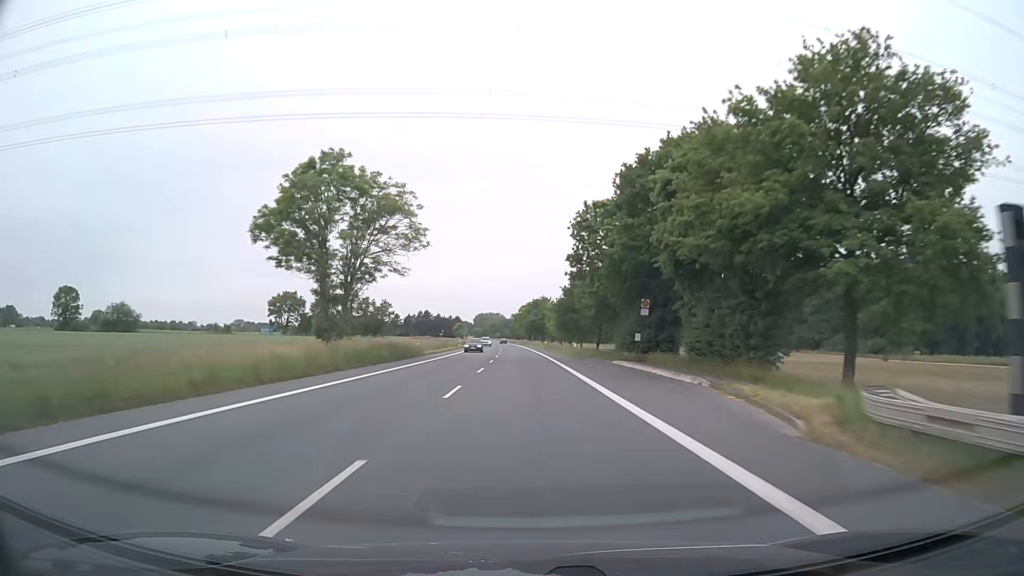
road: primary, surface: asphalt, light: Day
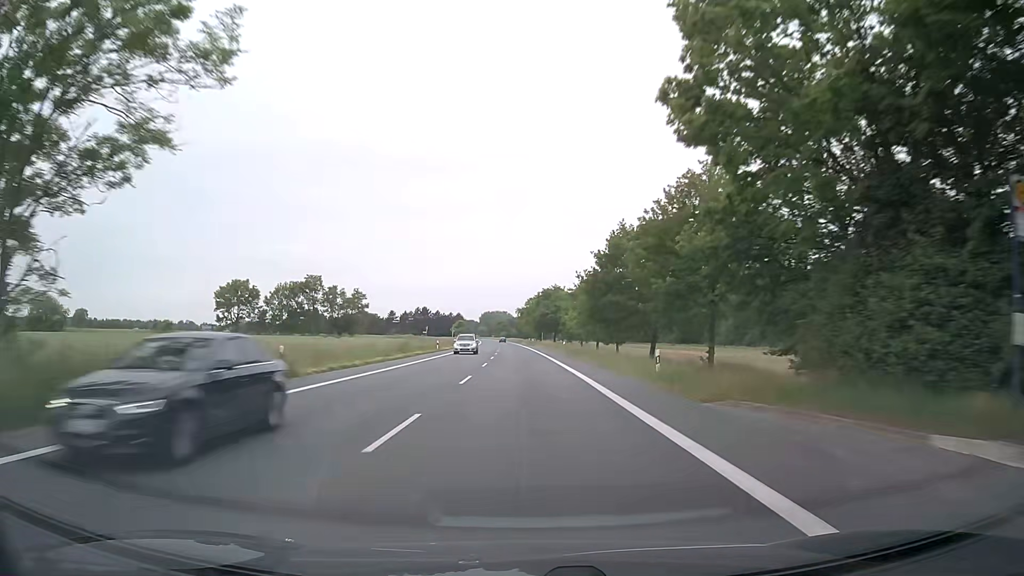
(-0.2, +31.6) m; 0°
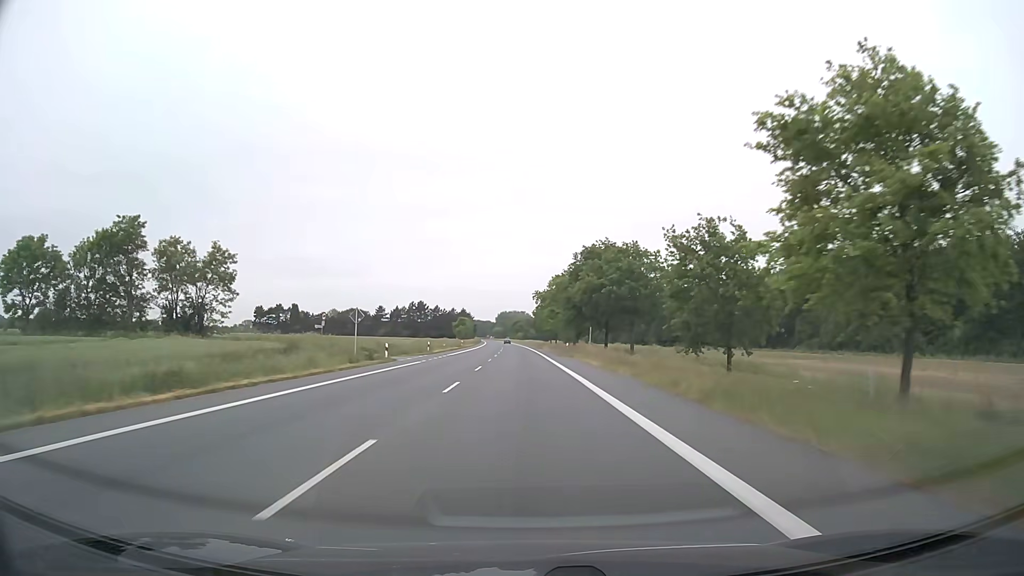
(-1.1, +63.3) m; -2°
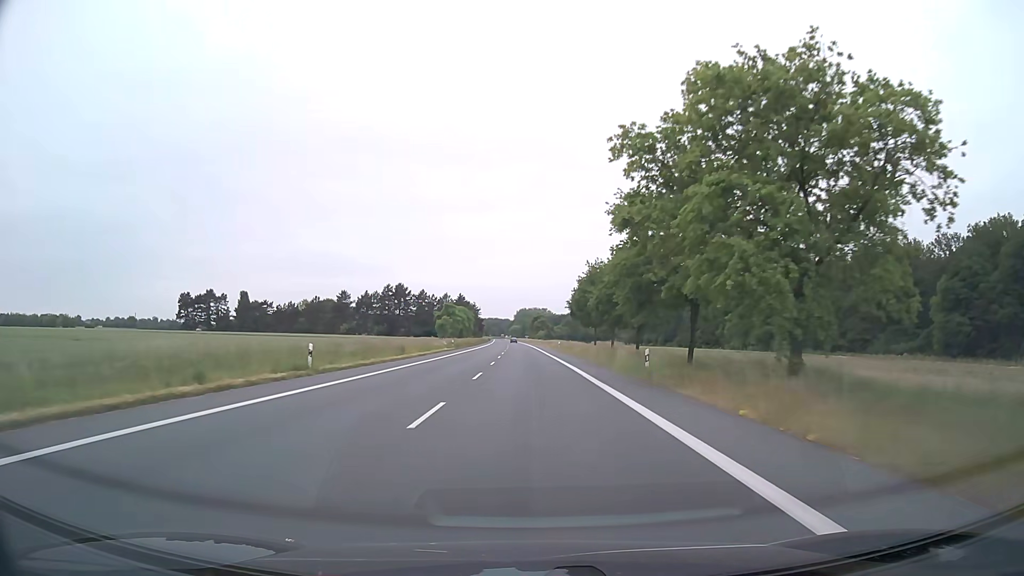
(-1.4, +79.1) m; -2°
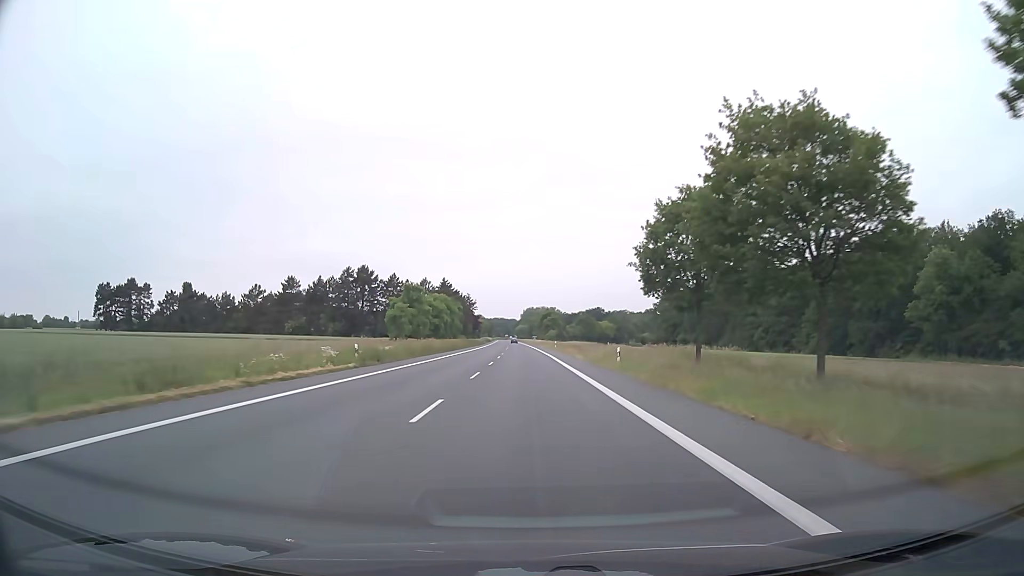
(-0.3, +47.4) m; -1°
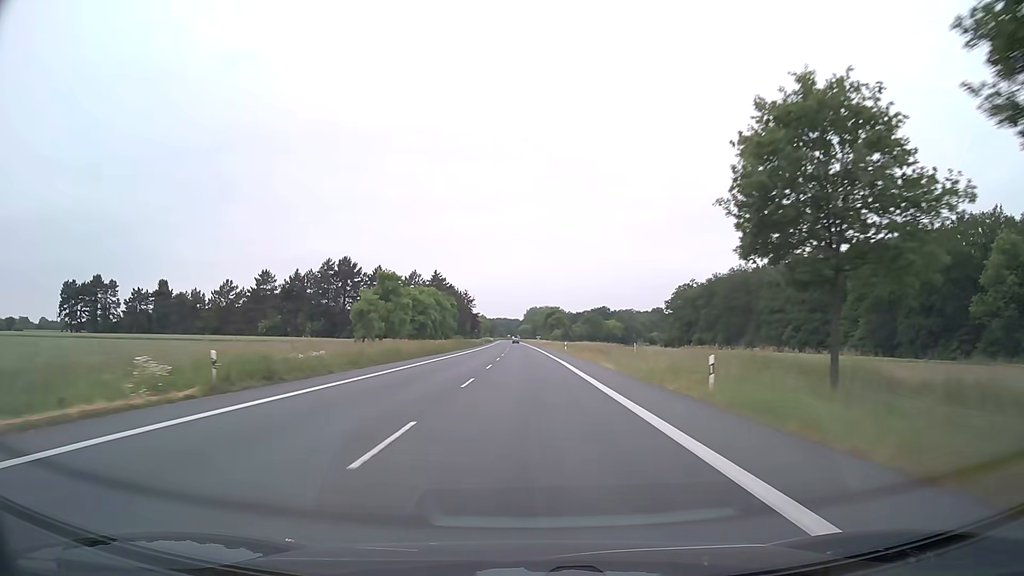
(-0.1, +15.8) m; 0°
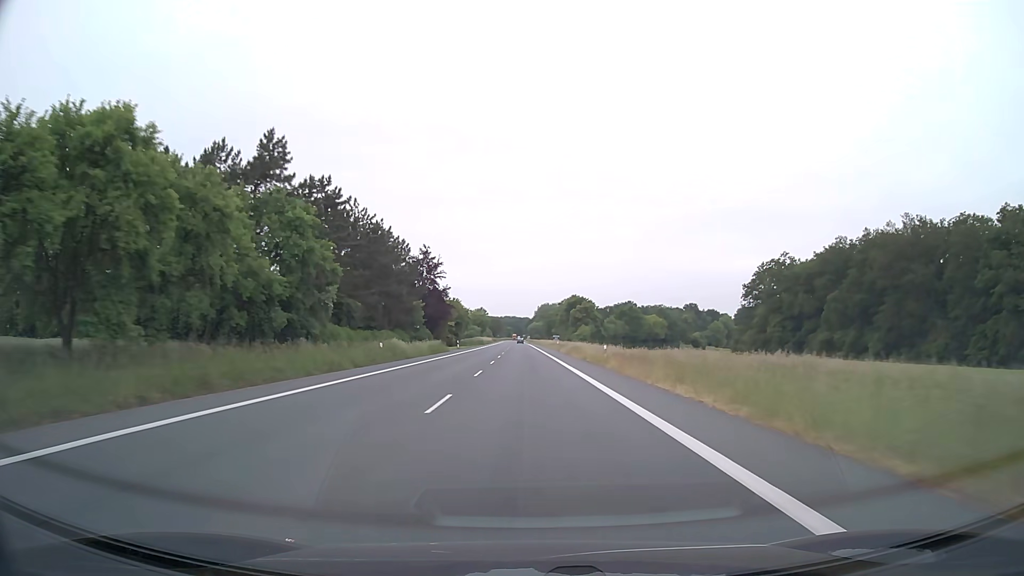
(-0.8, +79.0) m; -1°
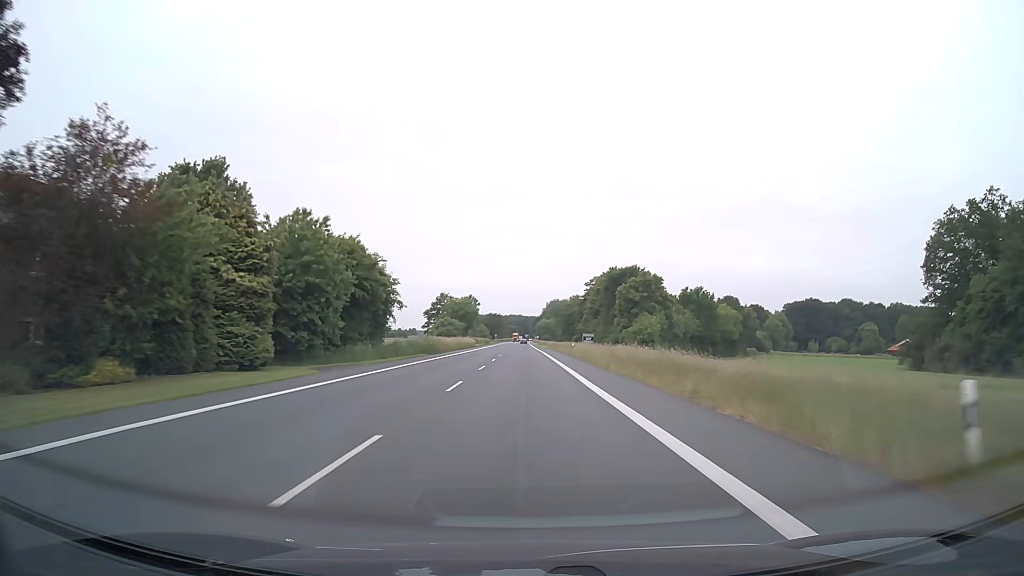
(-0.4, +78.9) m; -1°
(0, +10) (0, +20) (0, +30) (0, +40) (0, +50) (0, +60) (0, +70) (0, +80) (0, +90) (0, +100) m
